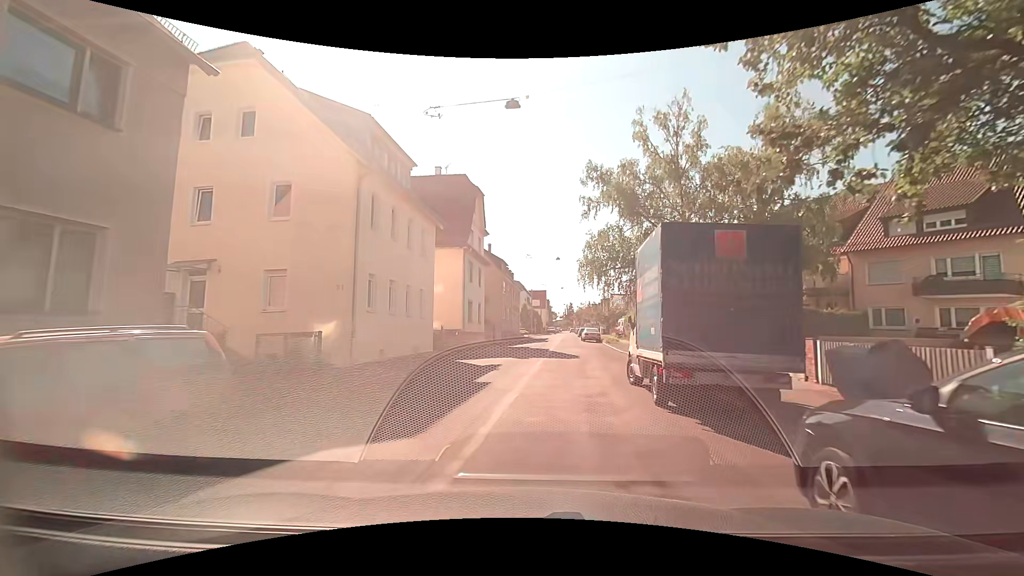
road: residential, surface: asphalt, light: Day
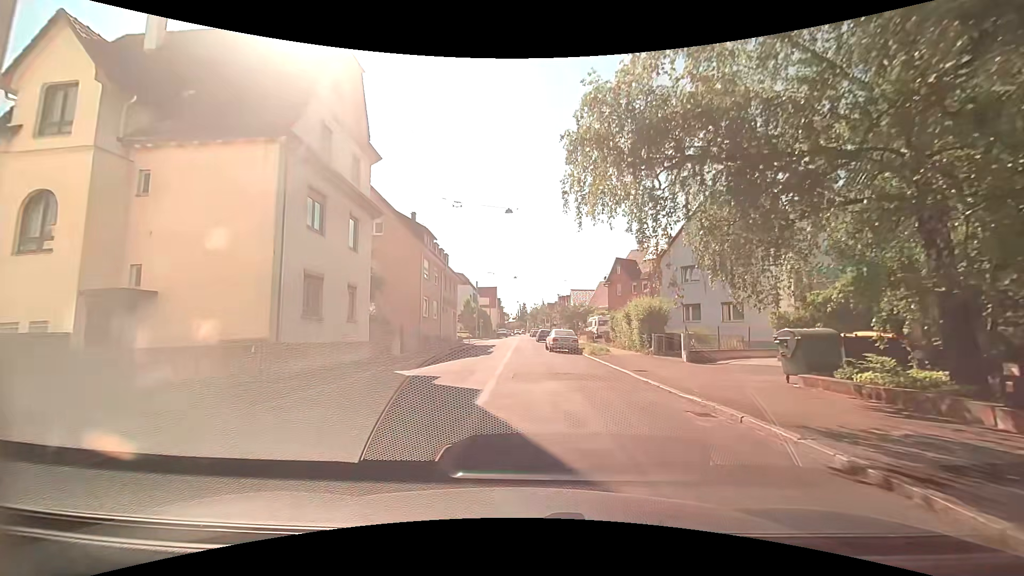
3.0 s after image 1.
(+1.3, +20.5) m; +5°
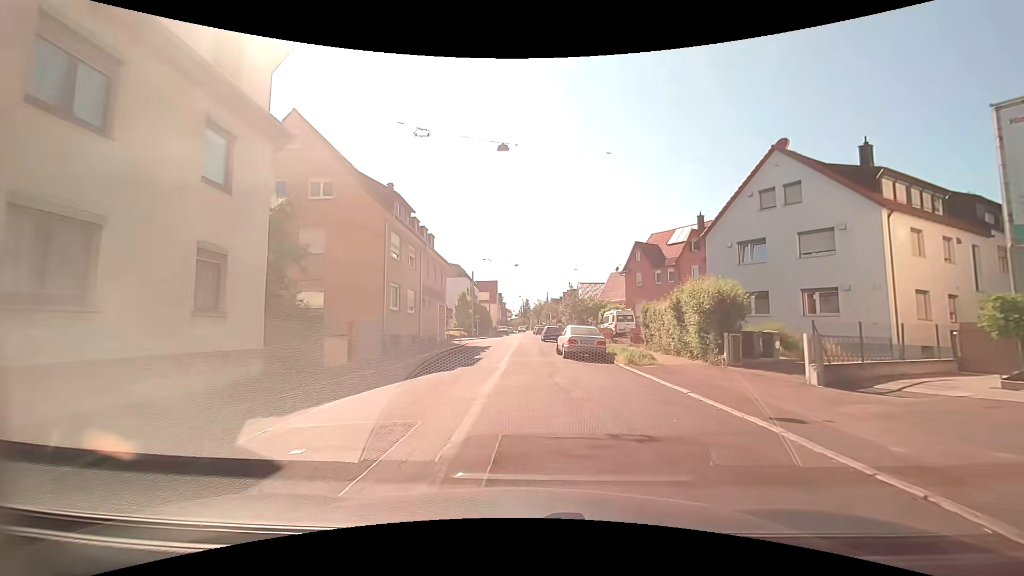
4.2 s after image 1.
(+0.1, +9.6) m; 0°
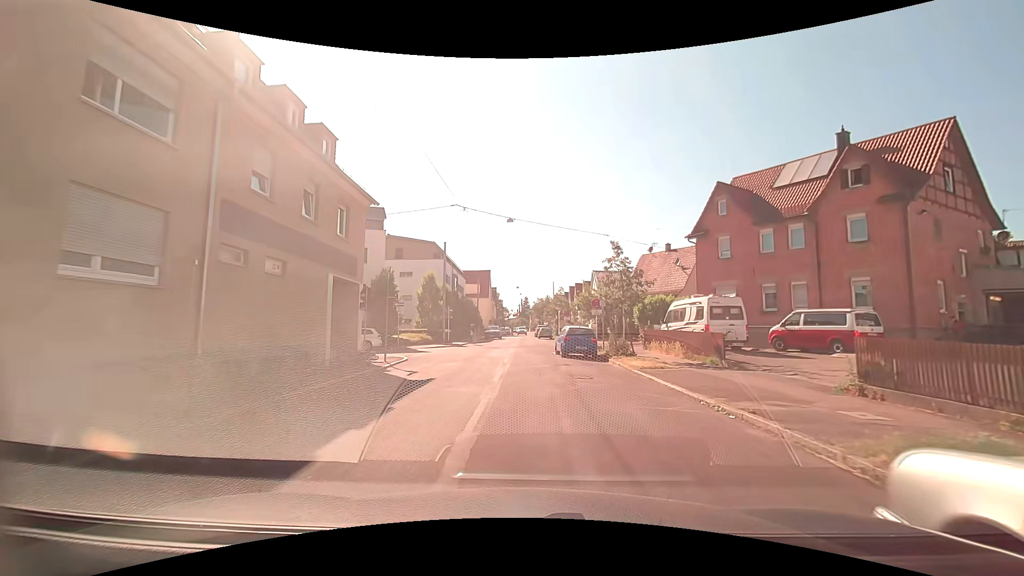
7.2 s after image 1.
(-0.2, +22.7) m; 0°
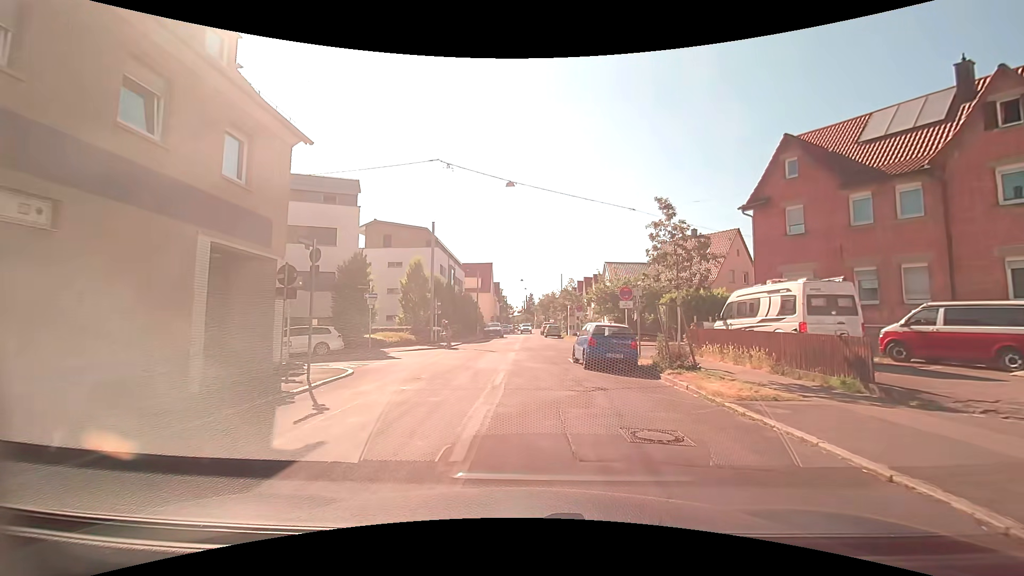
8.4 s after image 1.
(0.0, +7.2) m; -1°
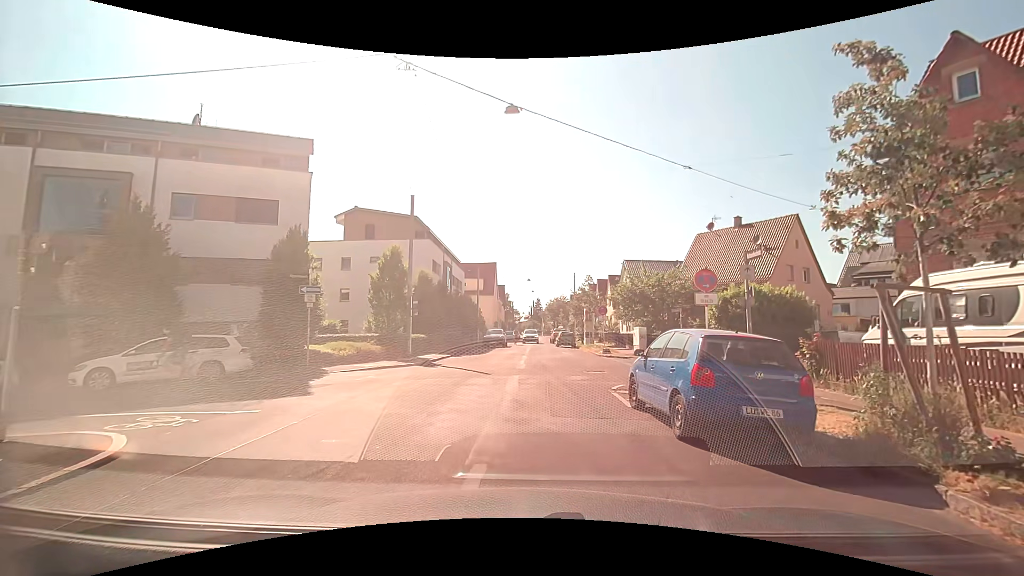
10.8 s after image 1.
(+0.1, +8.6) m; 0°
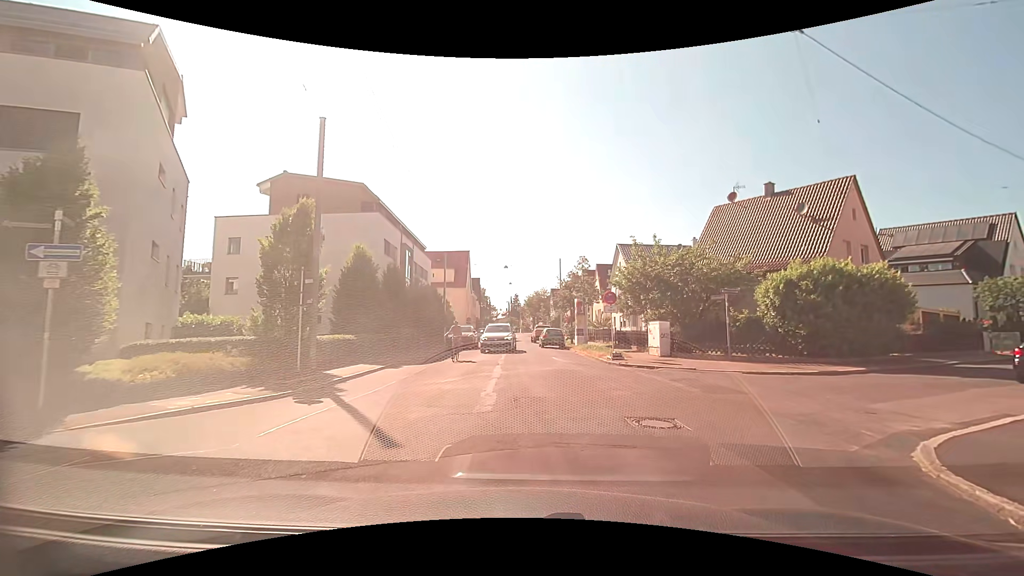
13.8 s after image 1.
(0.0, +9.7) m; +4°
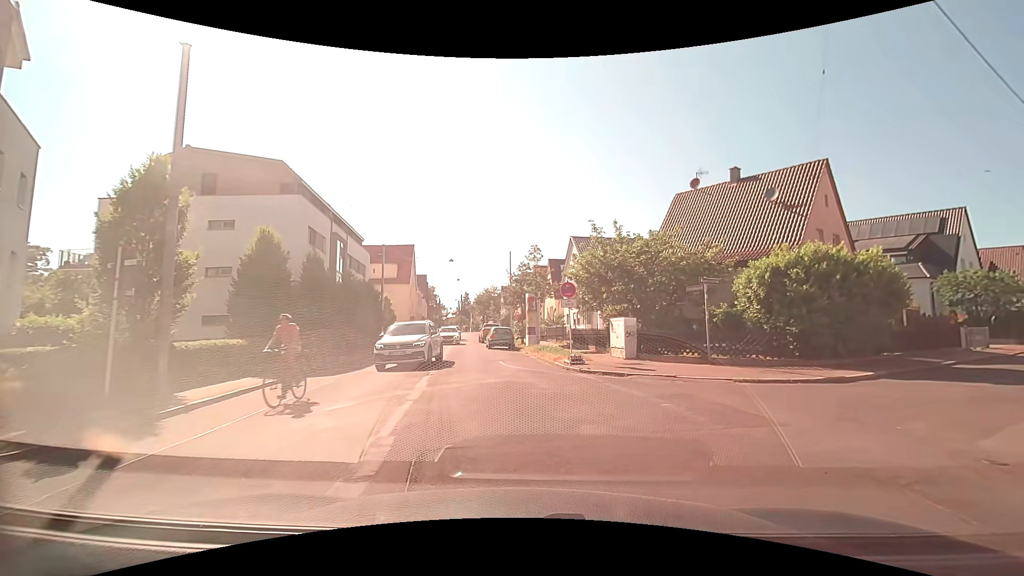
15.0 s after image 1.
(+0.1, +4.0) m; +3°
(0, +10) (-1, +20) (-3, +30) (-5, +40) (-6, +50) (-6, +60) (-7, +69) (-8, +79) (-9, +89) (-10, +99) m
